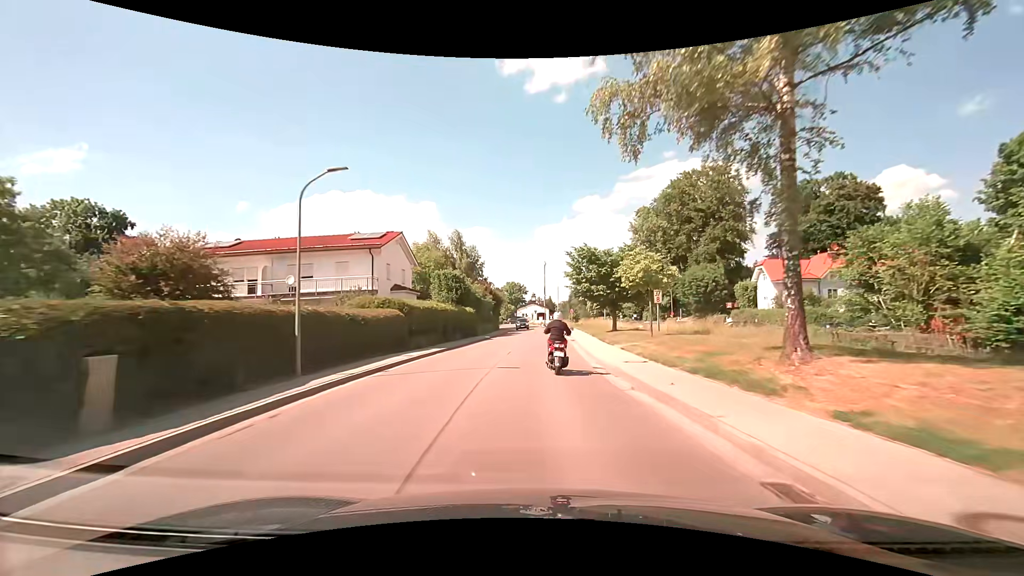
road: secondary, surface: asphalt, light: Day
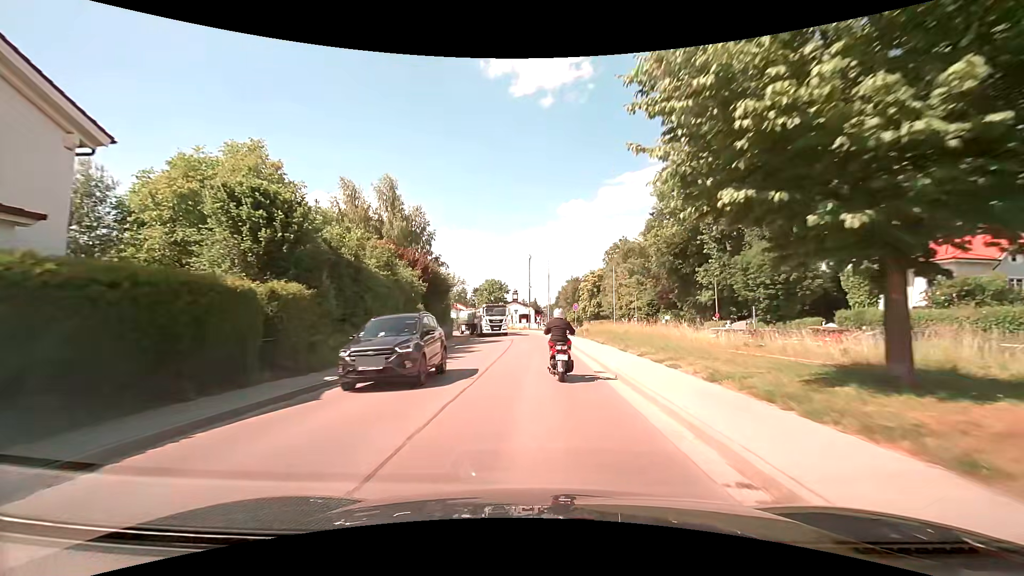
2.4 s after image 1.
(+0.4, +30.7) m; +2°
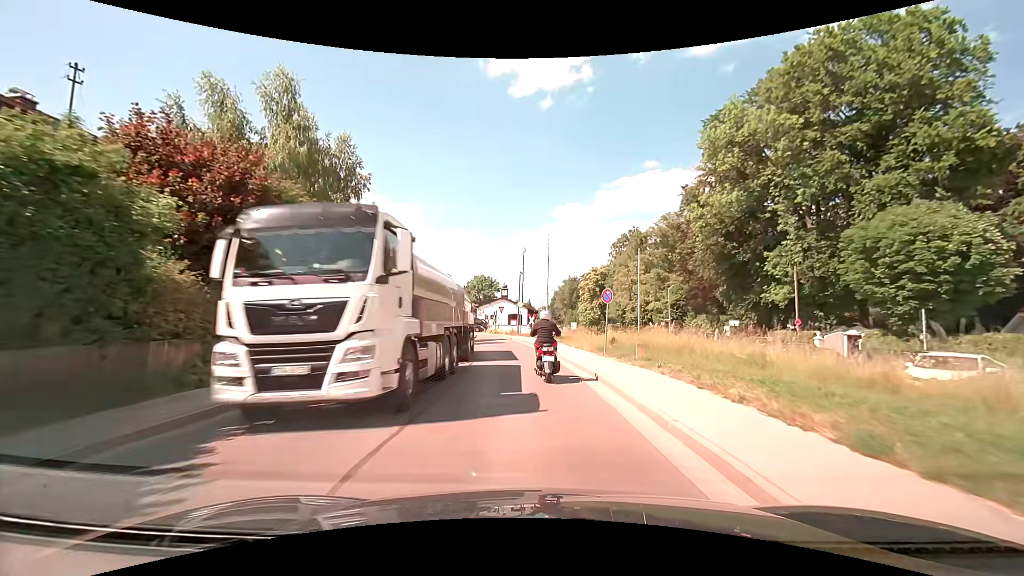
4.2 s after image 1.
(0.0, +20.7) m; 0°
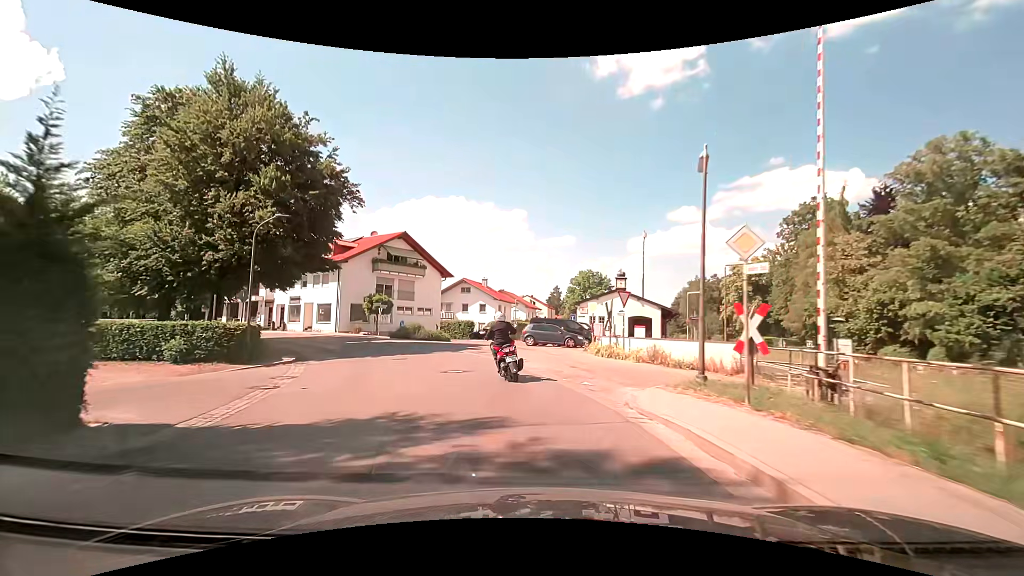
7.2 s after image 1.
(-2.2, +32.2) m; -12°
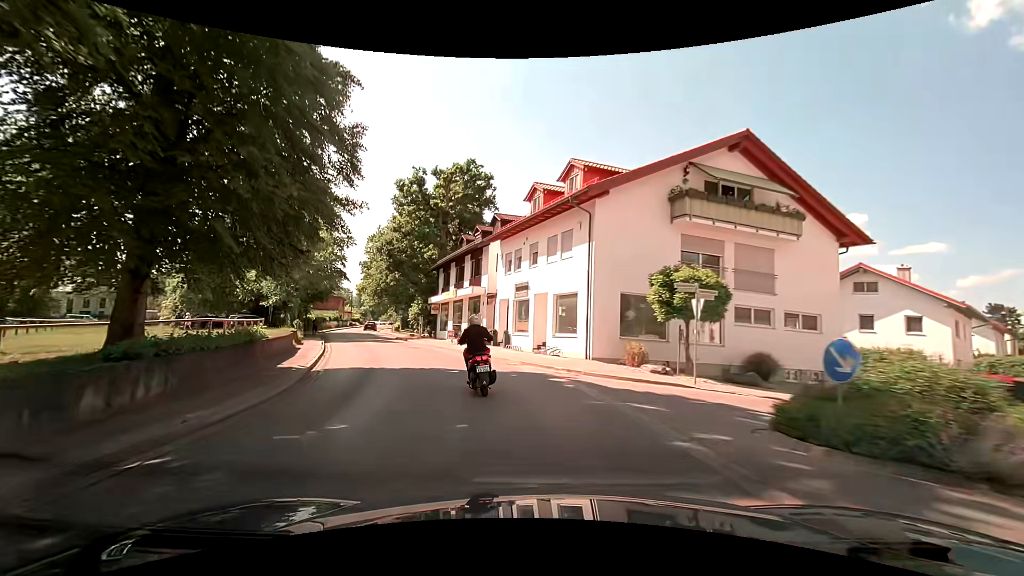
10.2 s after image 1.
(-8.4, +29.8) m; -33°
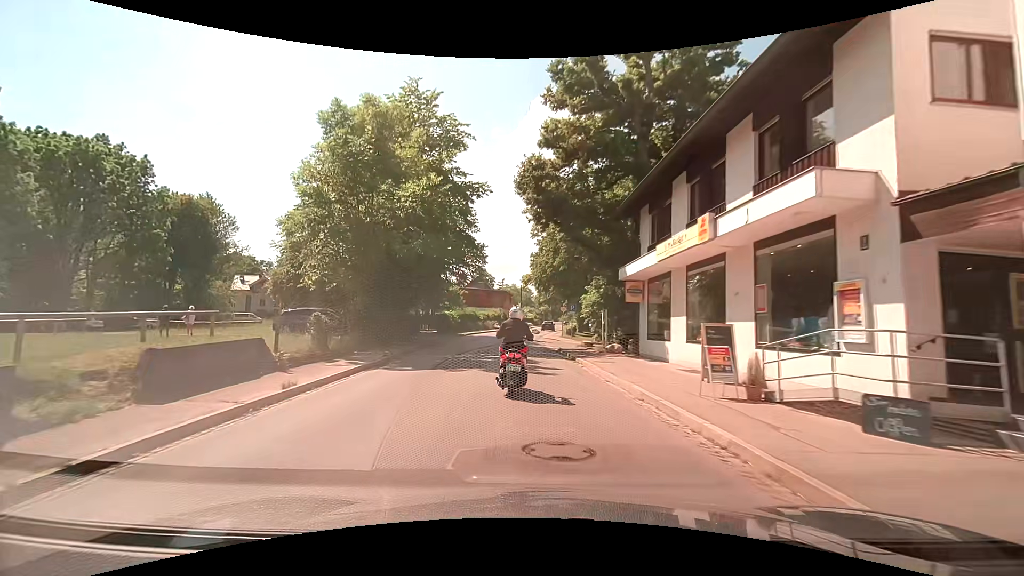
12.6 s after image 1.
(-5.1, +24.3) m; -21°
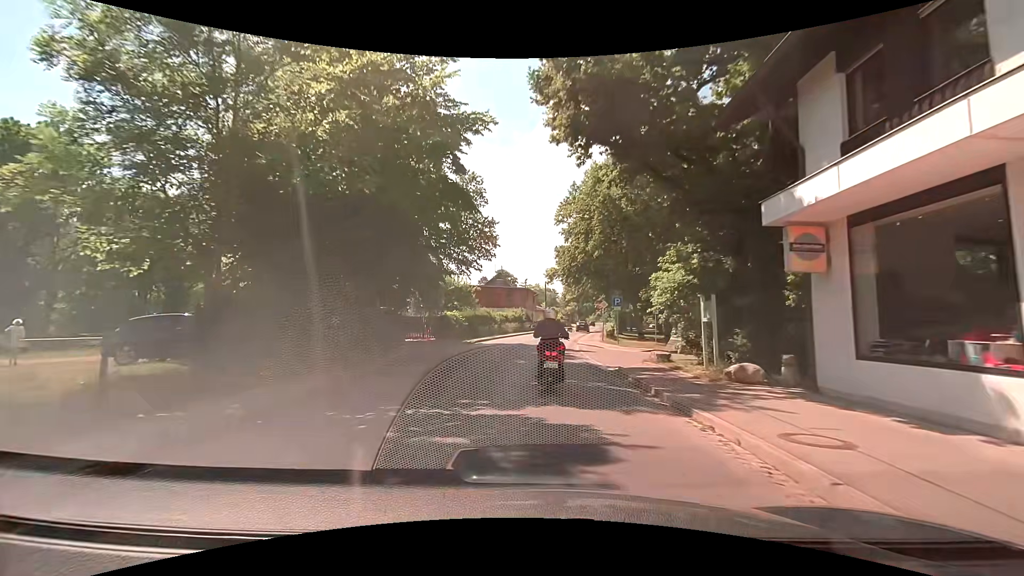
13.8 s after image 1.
(-0.3, +11.6) m; -2°
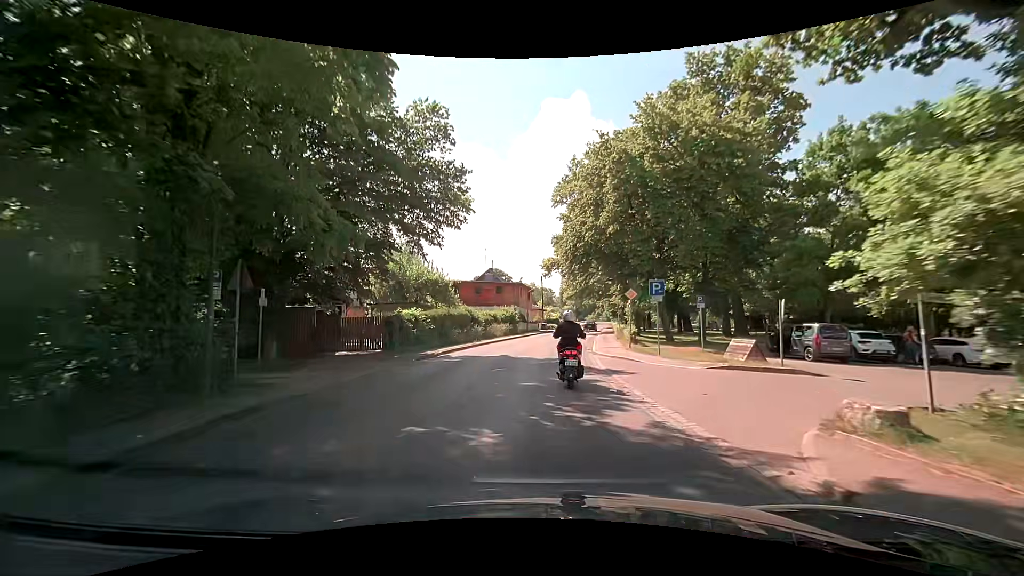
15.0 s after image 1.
(-0.1, +11.4) m; 0°
(0, +10) (0, +20) (+1, +30) (+2, +40) (+4, +50) (+5, +60) (+6, +70) (+7, +80) (+9, +89) (+10, +99) m
